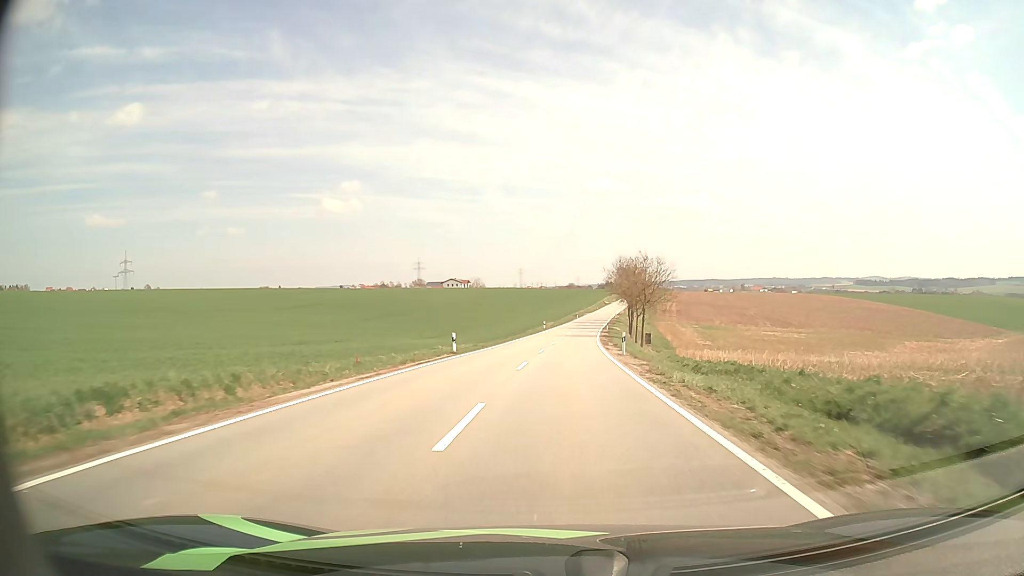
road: tertiary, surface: asphalt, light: Day
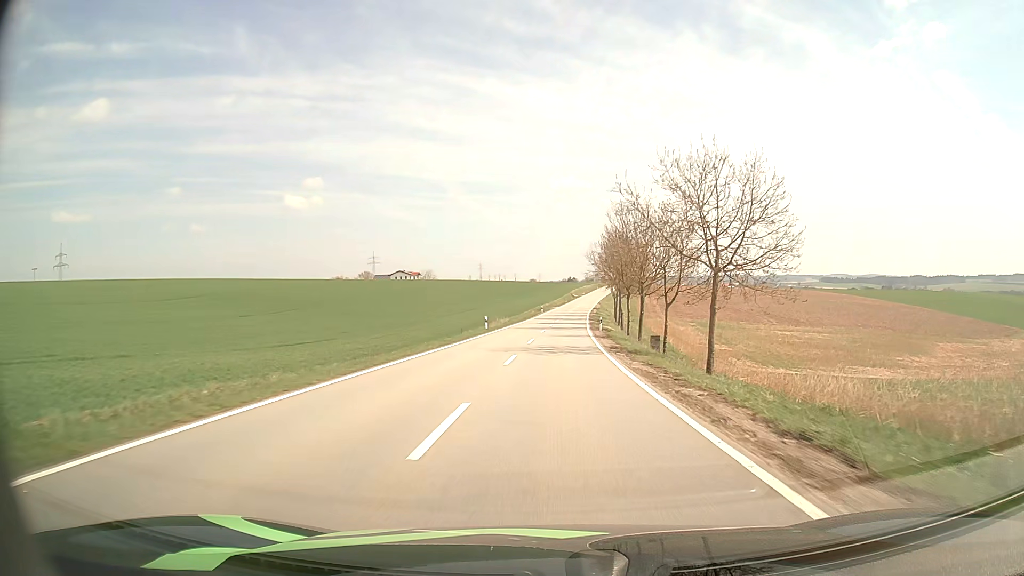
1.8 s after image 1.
(+1.1, +37.9) m; +3°
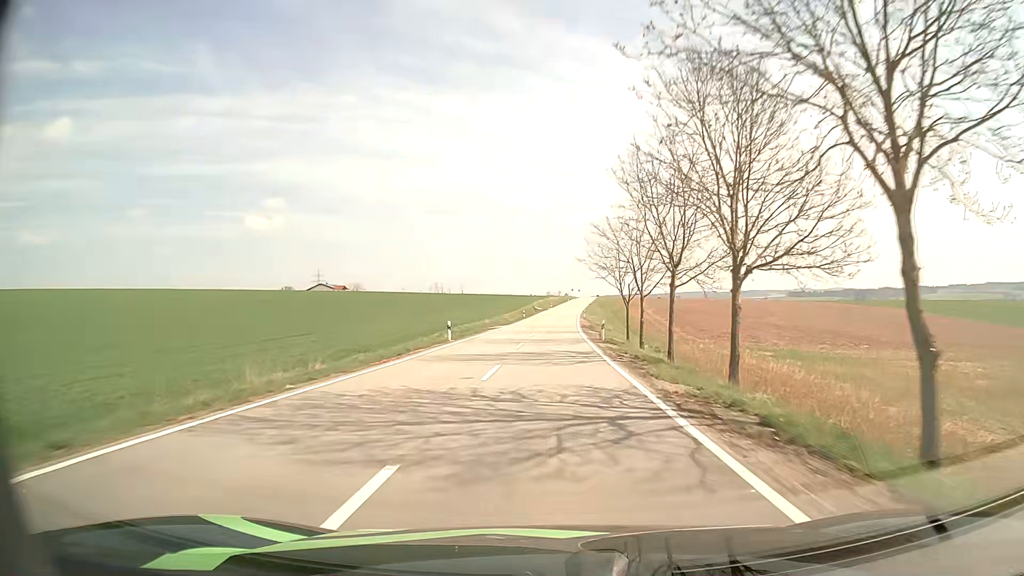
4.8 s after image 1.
(+2.2, +65.9) m; +3°
